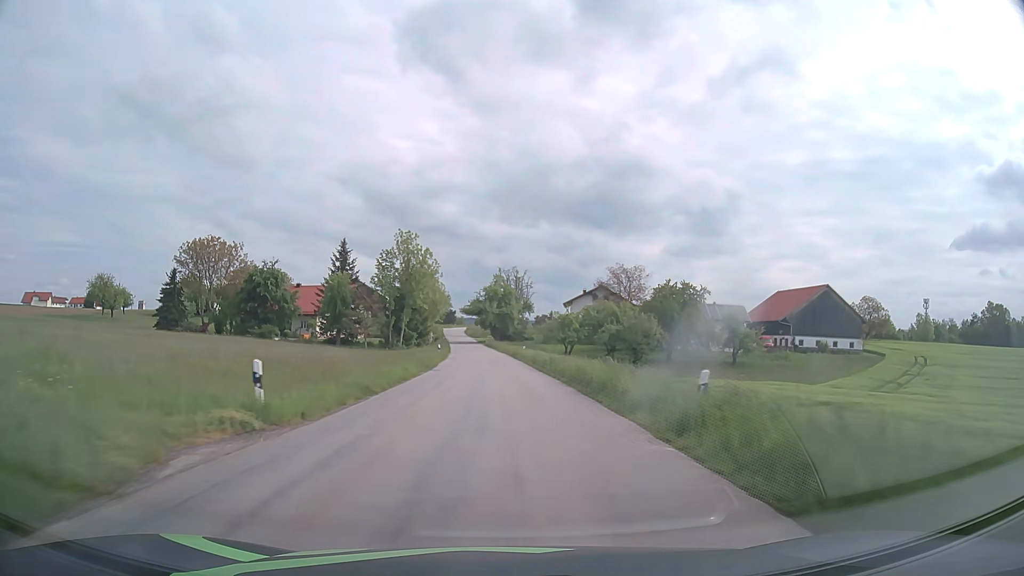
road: tertiary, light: Day
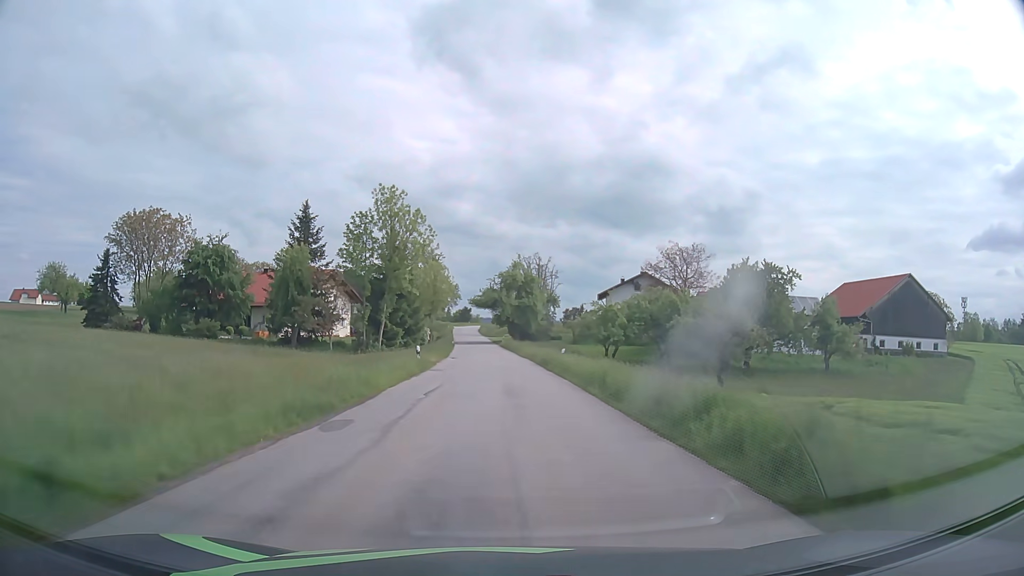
(-0.3, +22.8) m; -1°
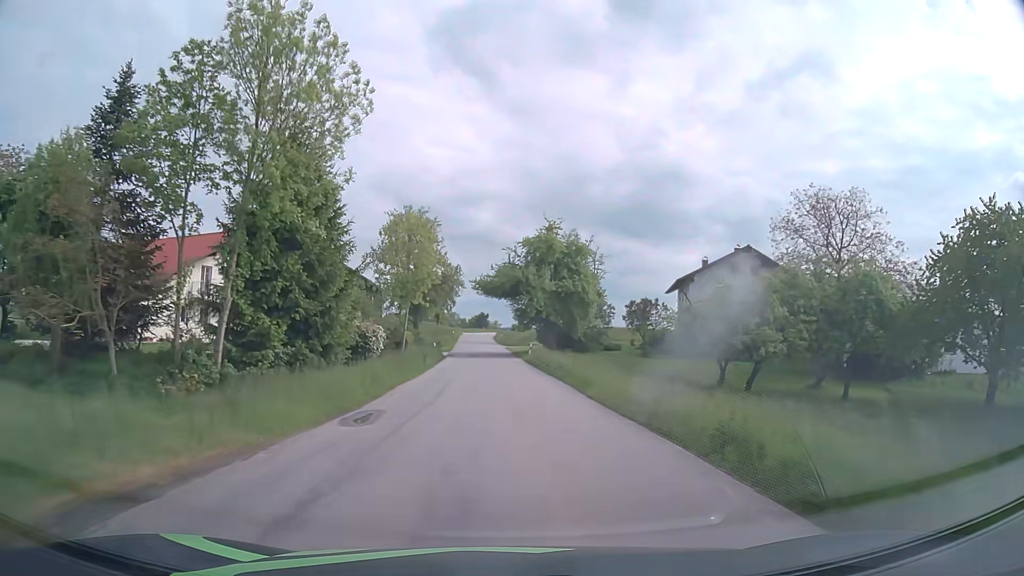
(-0.6, +34.3) m; -2°
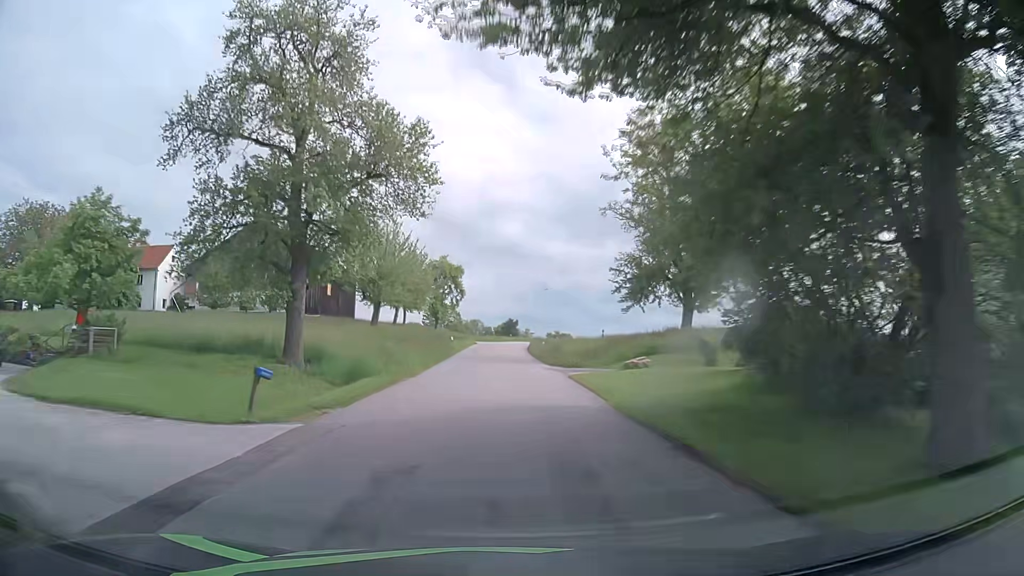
(-1.0, +45.4) m; -3°
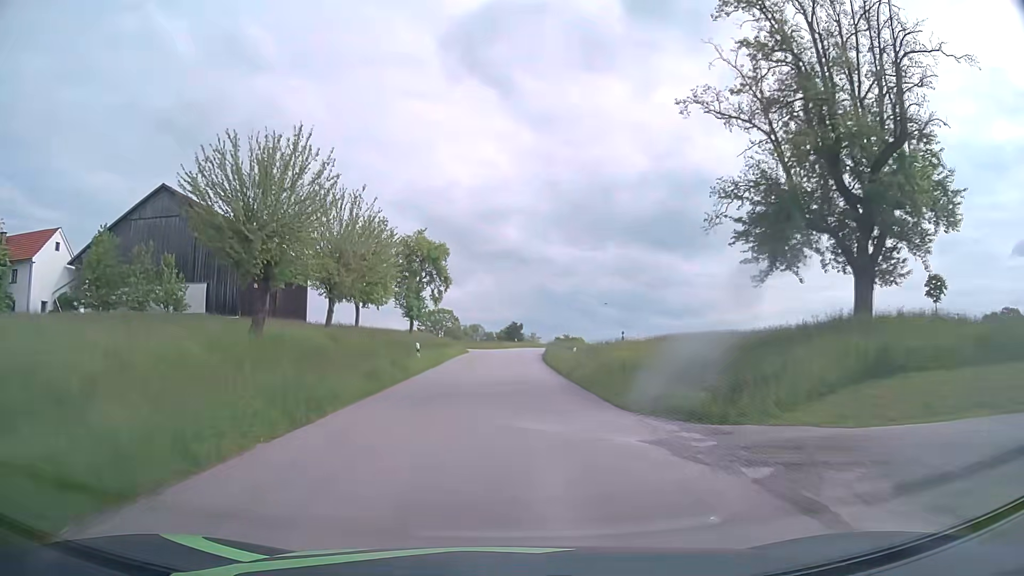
(-0.1, +21.9) m; 0°
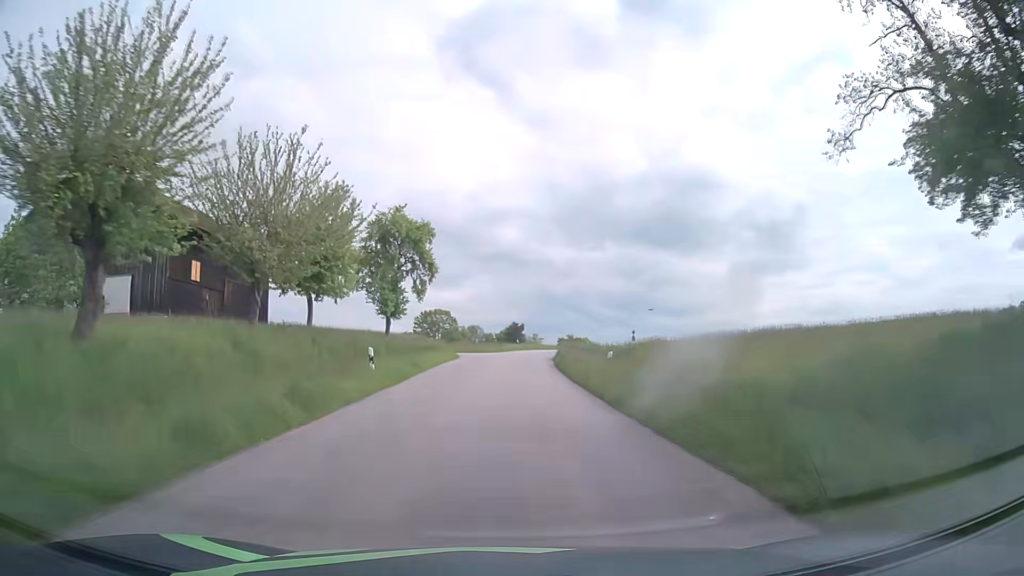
(0.0, +10.6) m; 0°
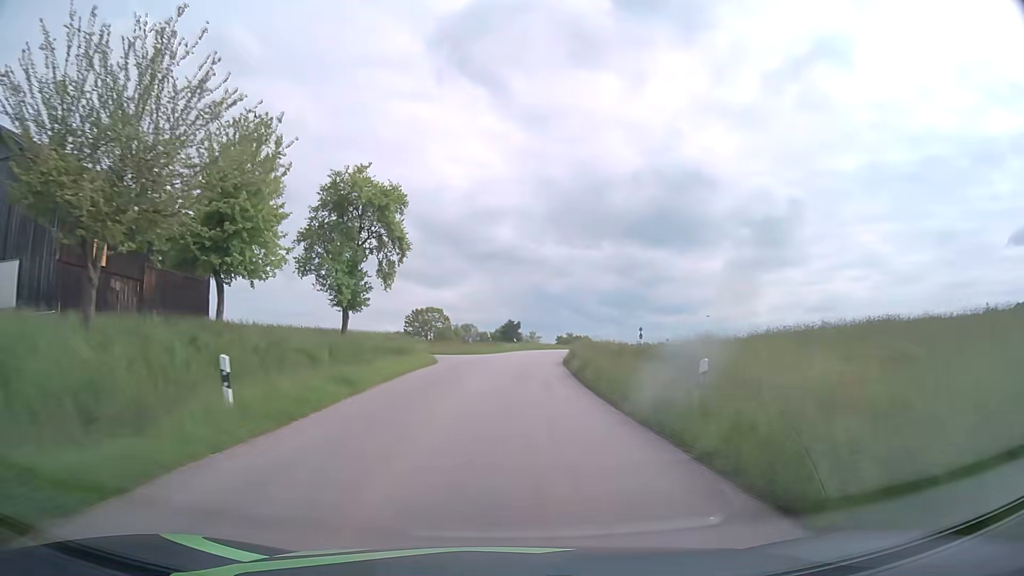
(0.0, +10.3) m; 0°
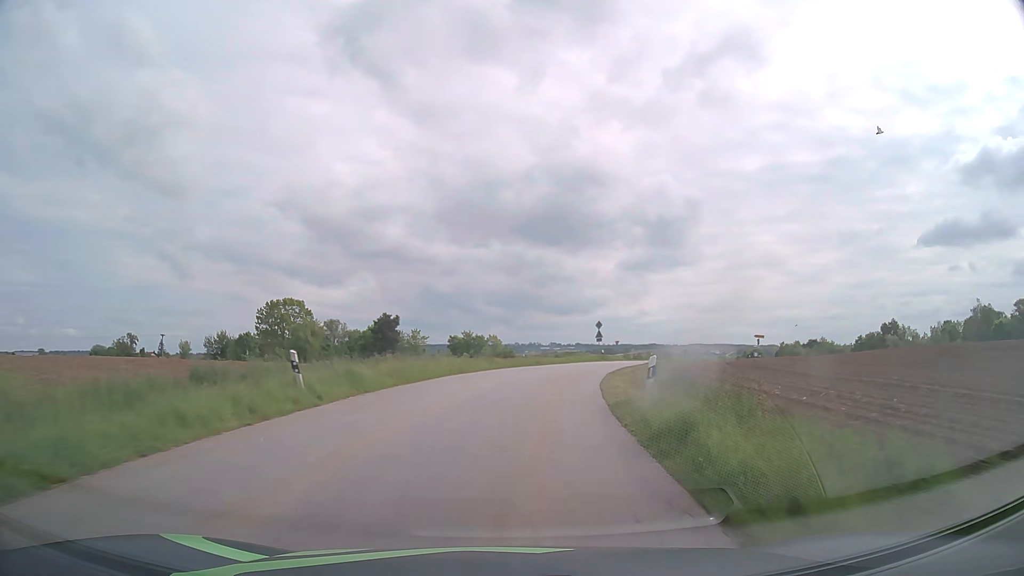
(+2.5, +46.0) m; +9°
(0, +10) (+1, +20) (+3, +30) (+5, +40) (+8, +49) (+12, +58) (+17, +67) (+22, +76) (+25, +85) (+22, +95) m
